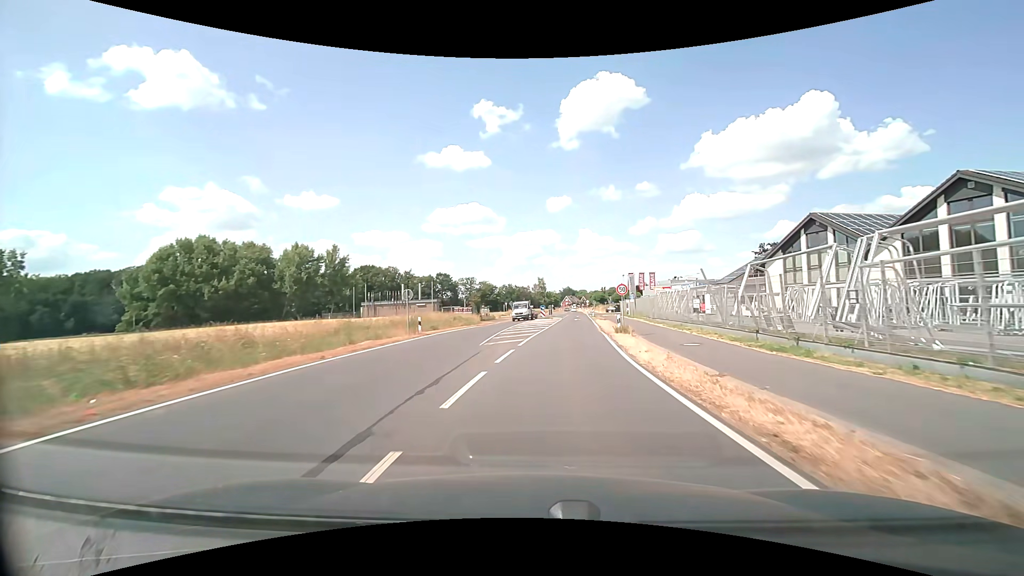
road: secondary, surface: asphalt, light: Day
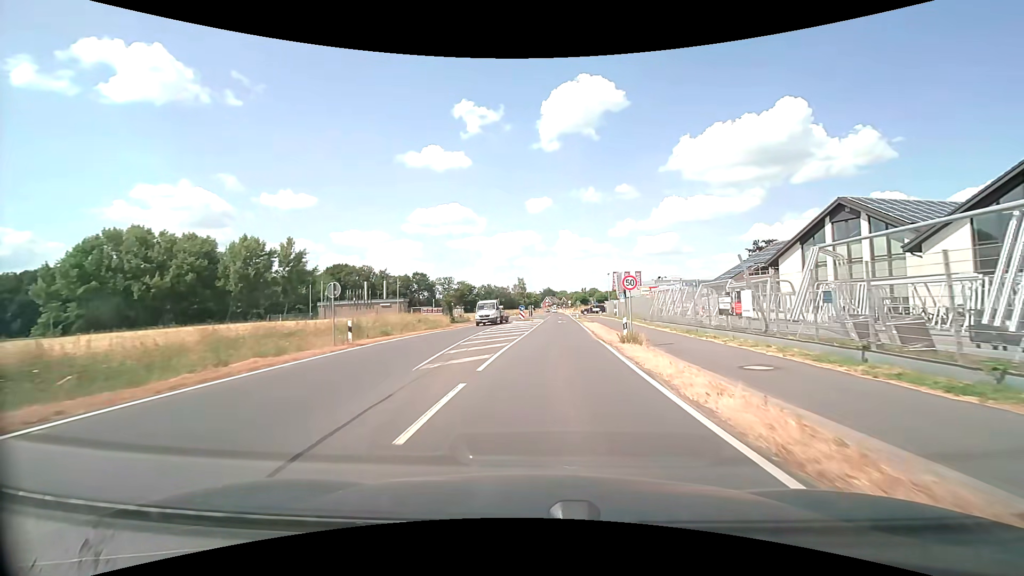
(+0.1, +7.5) m; +2°
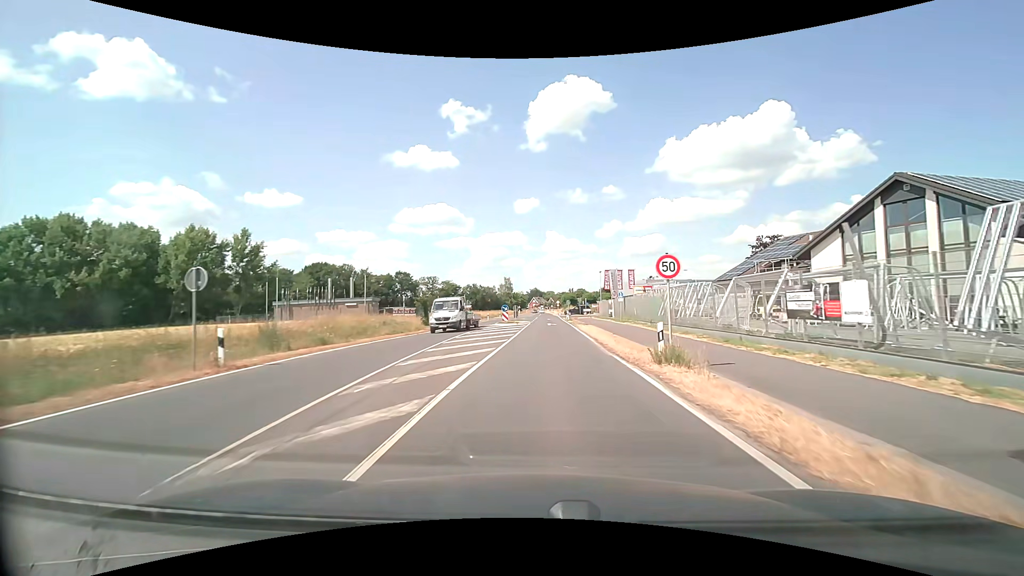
(+0.1, +7.3) m; +2°
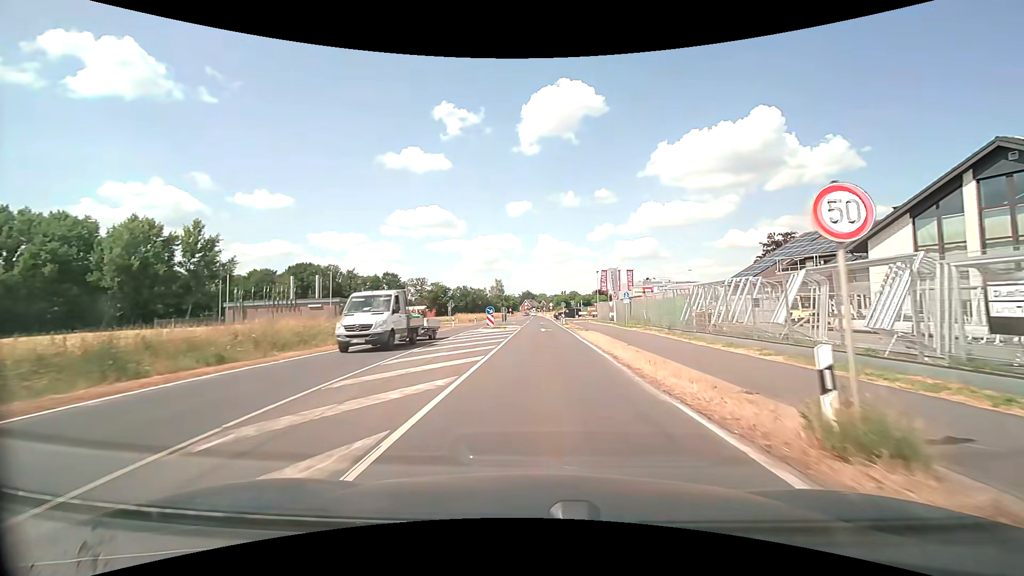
(+0.1, +7.2) m; +1°
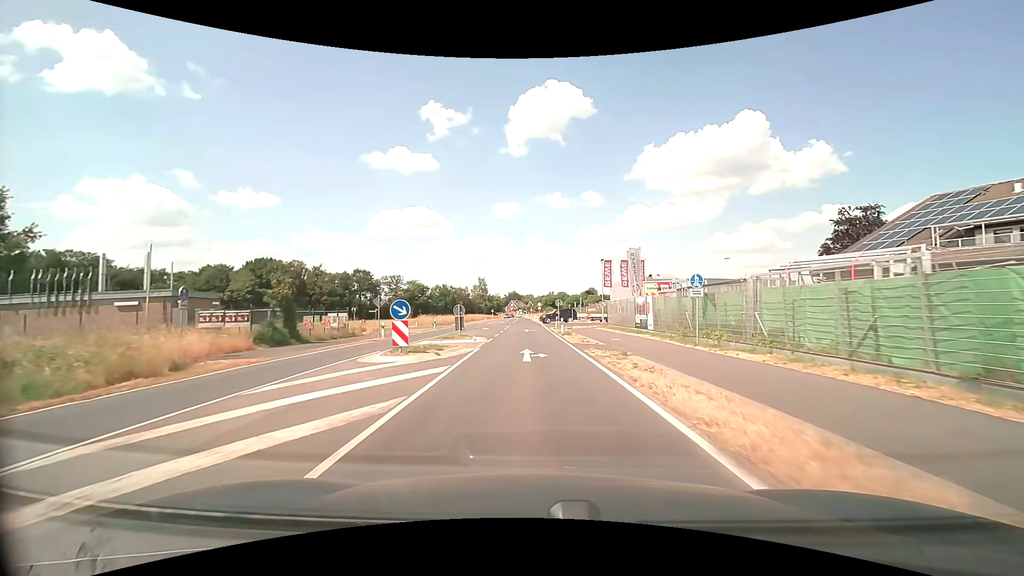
(+0.4, +21.2) m; +1°
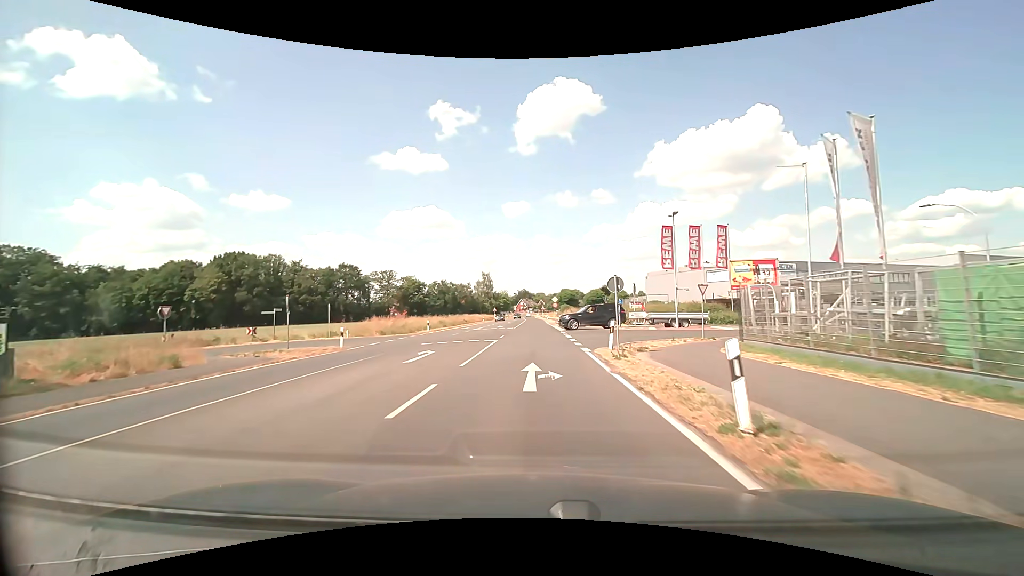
(-0.2, +28.4) m; -1°
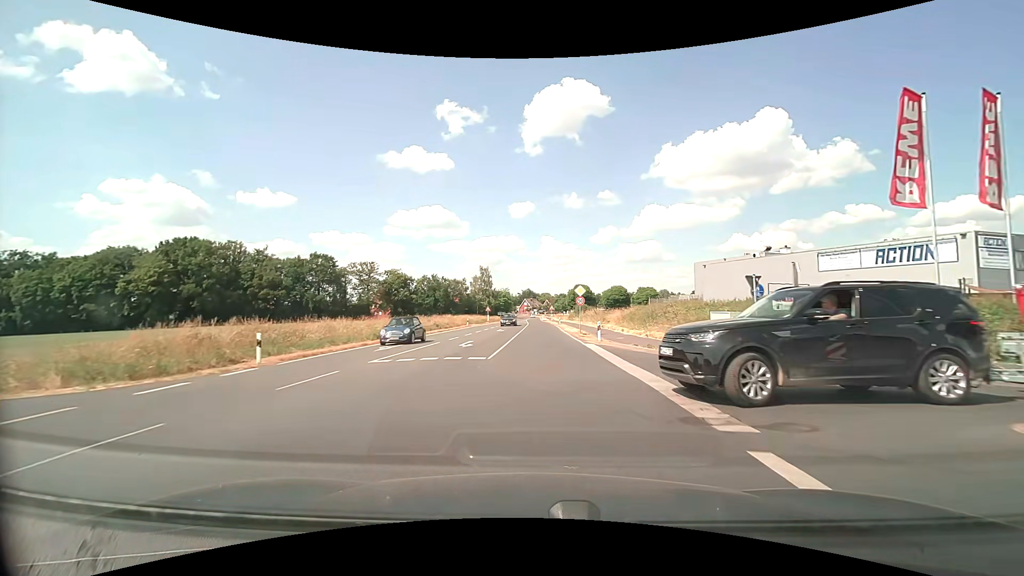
(-0.4, +29.0) m; -1°
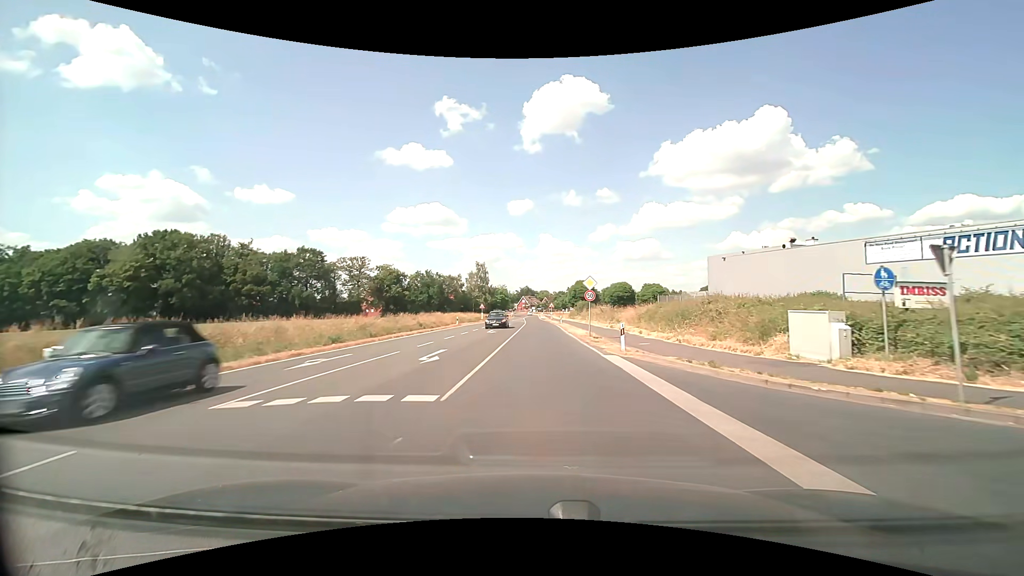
(0.0, +7.3) m; 0°
(0, +10) (0, +20) (0, +30) (0, +40) (+1, +50) (+1, +60) (+1, +70) (0, +80) (0, +90) (0, +100) m
